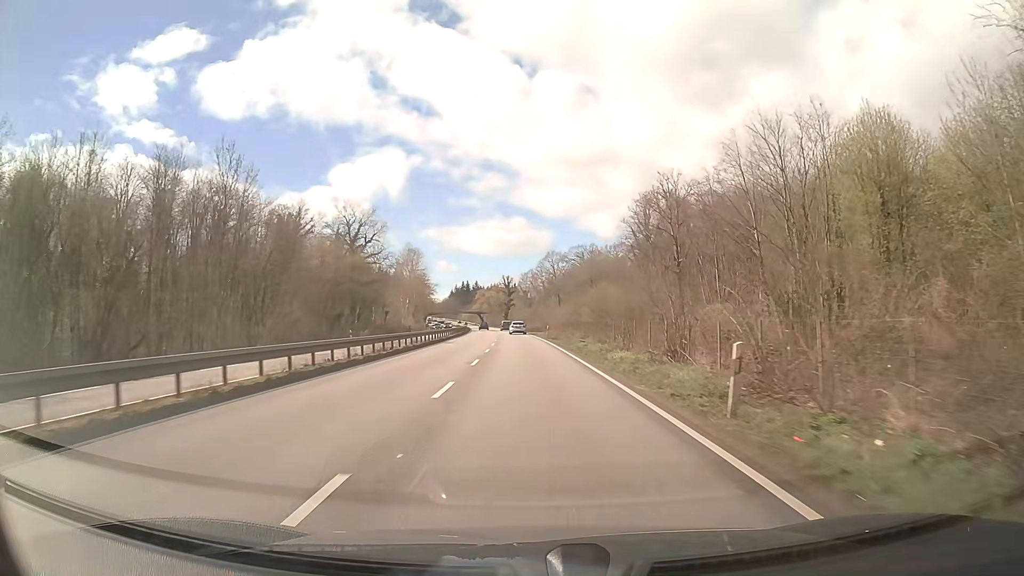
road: trunk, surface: asphalt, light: Day
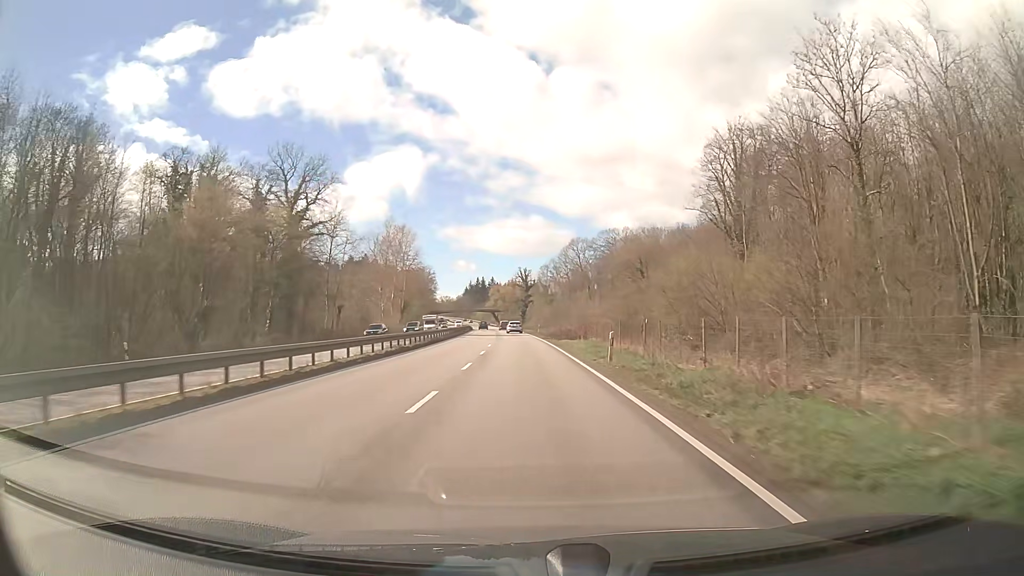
(-0.5, +38.2) m; -2°
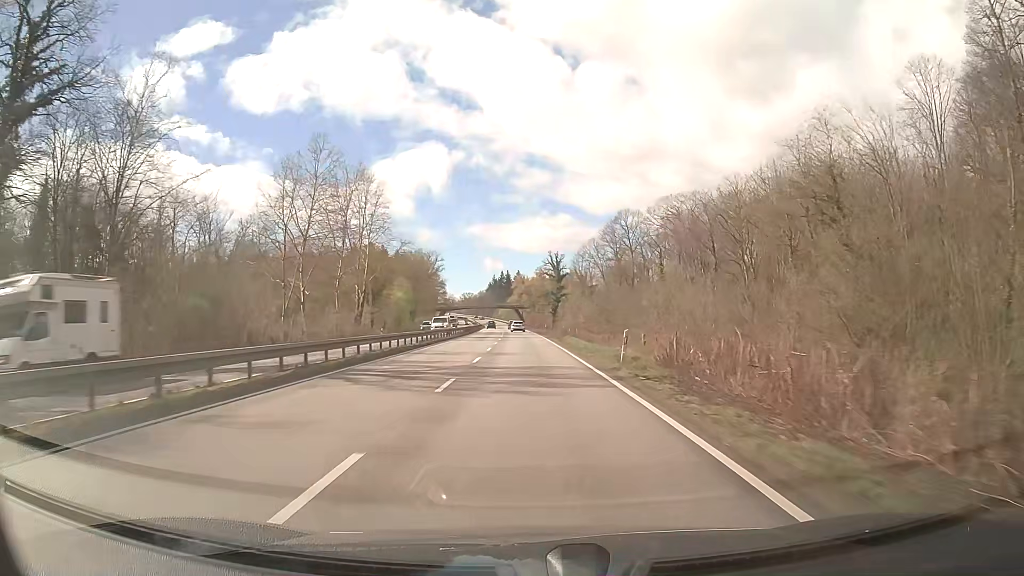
(-1.2, +51.5) m; -3°
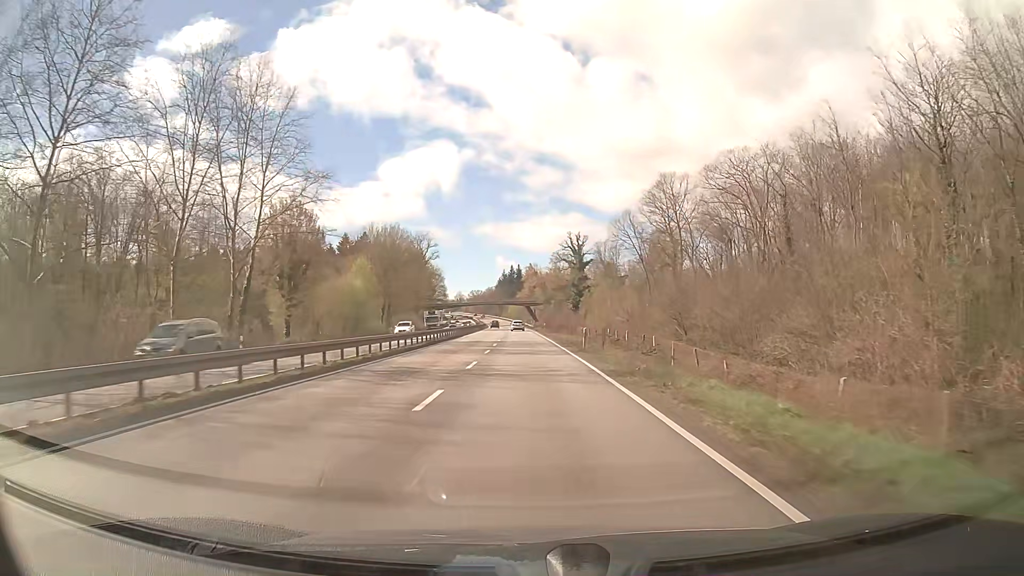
(-0.4, +38.9) m; -1°
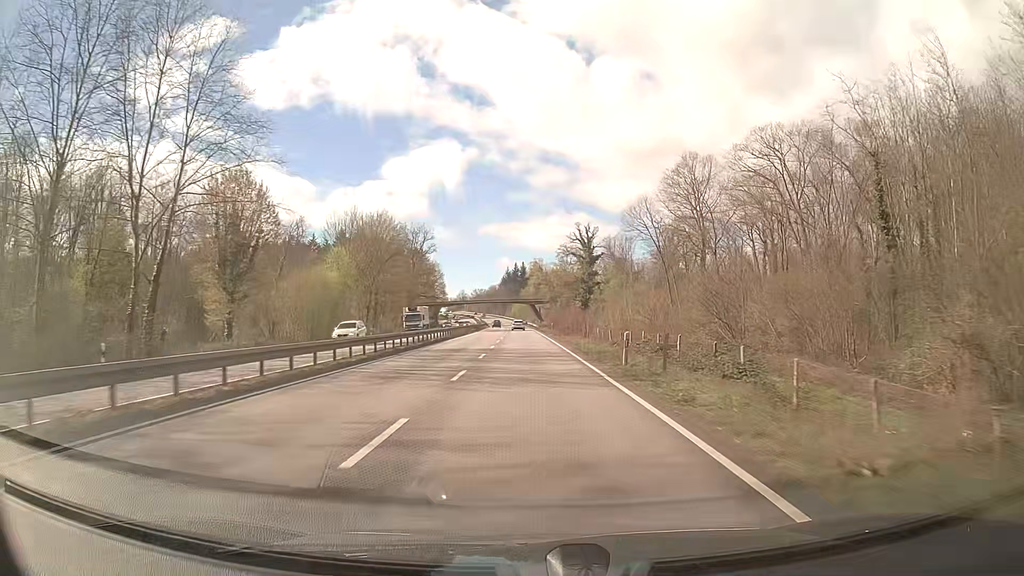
(-0.1, +13.0) m; -1°
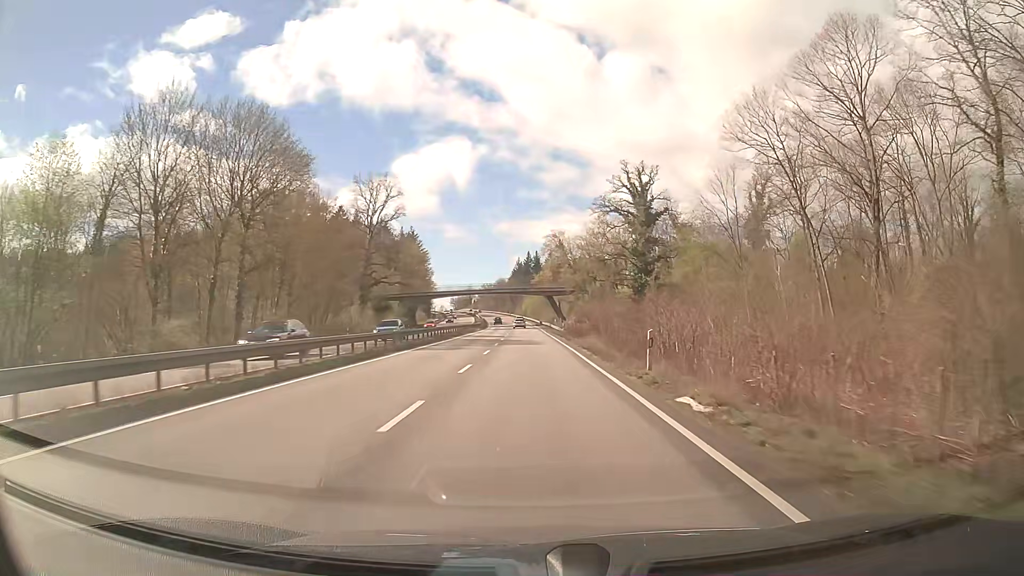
(-0.5, +52.3) m; -1°
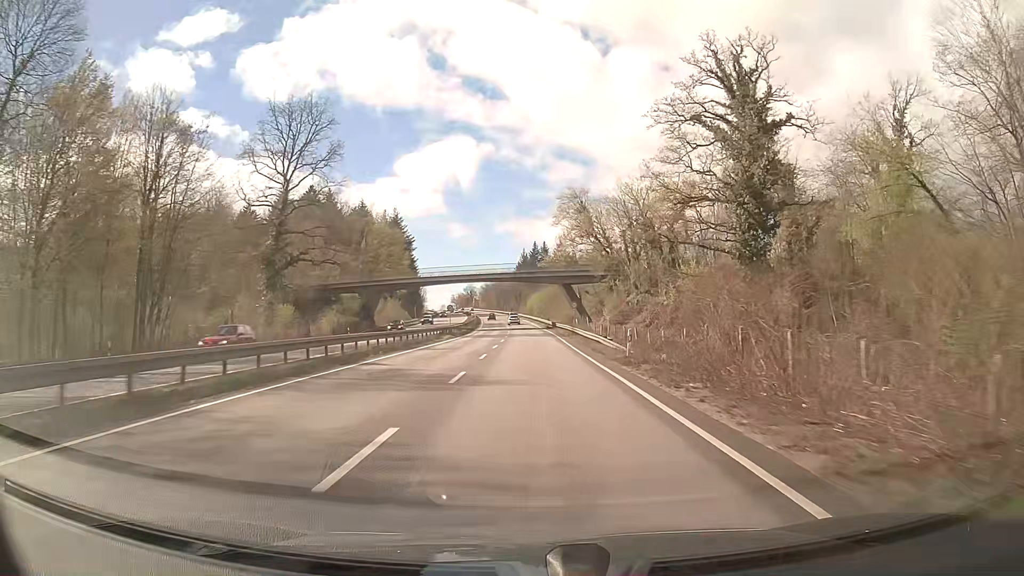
(-0.3, +38.9) m; -1°
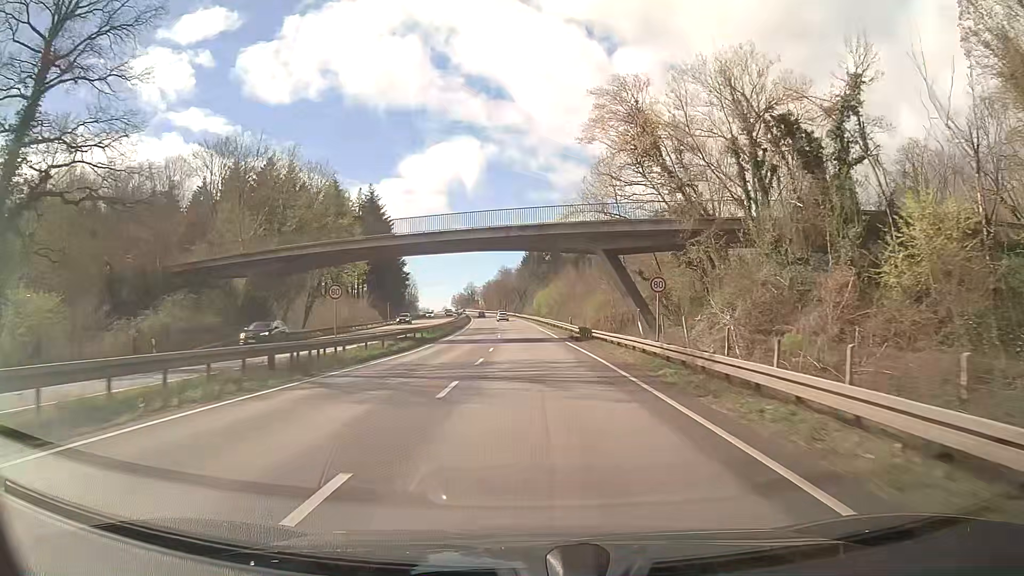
(-0.1, +38.5) m; 0°
(0, +10) (0, +20) (0, +30) (0, +40) (-1, +50) (-1, +60) (-1, +70) (-2, +80) (-2, +90) (-3, +100) m
